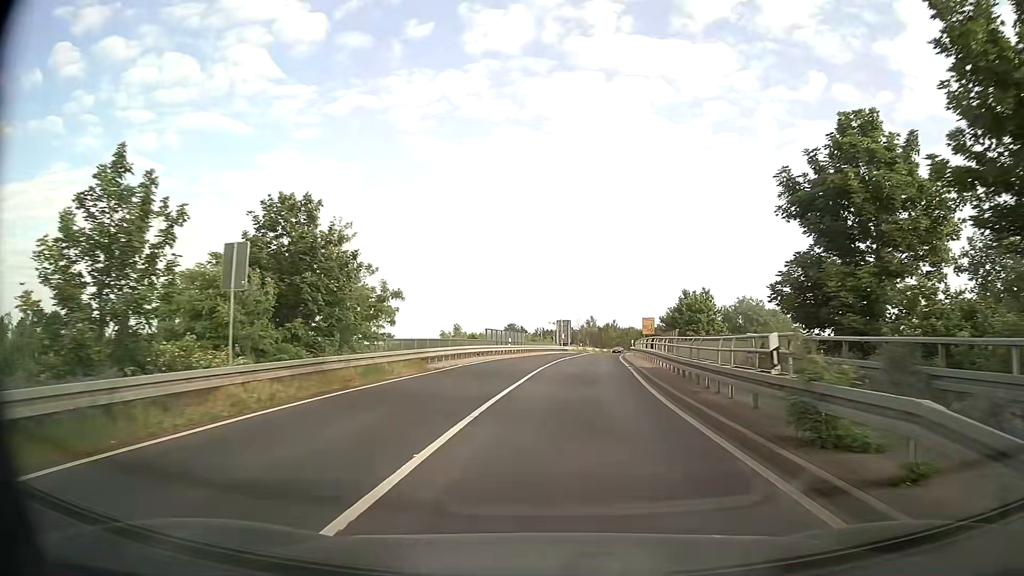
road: secondary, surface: asphalt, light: Day
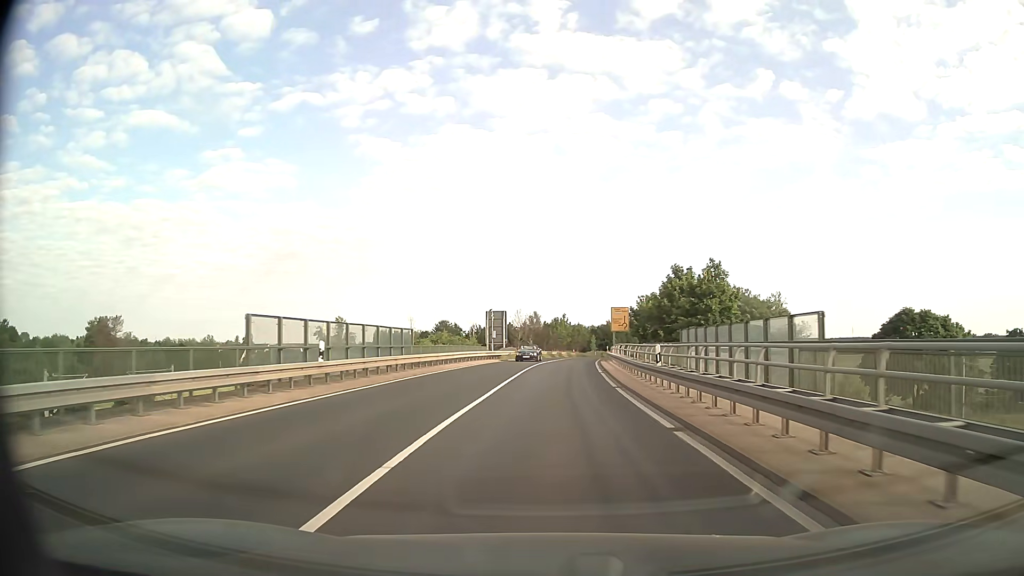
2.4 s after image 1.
(+1.6, +31.9) m; +5°
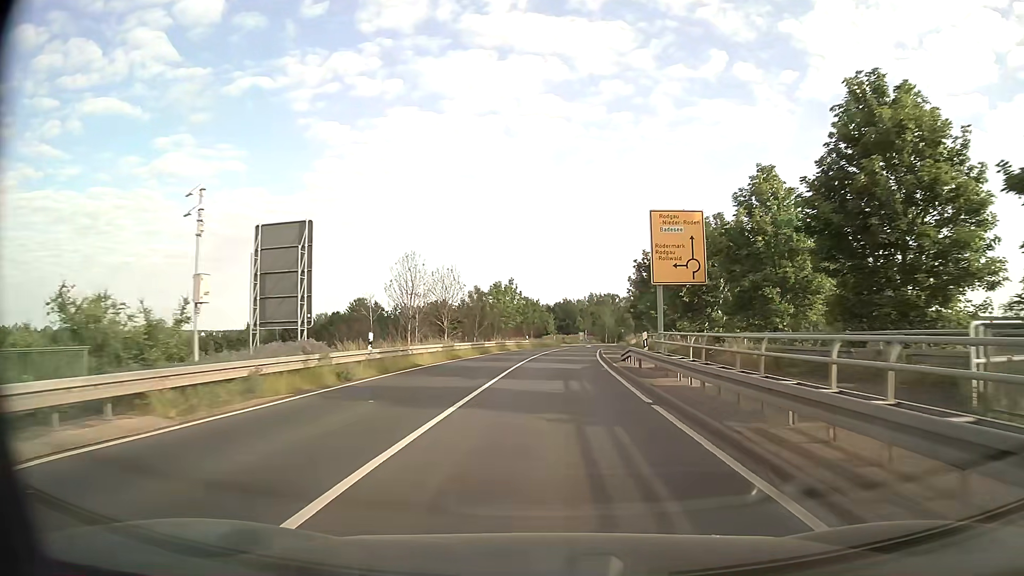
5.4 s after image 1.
(+1.5, +47.7) m; +4°
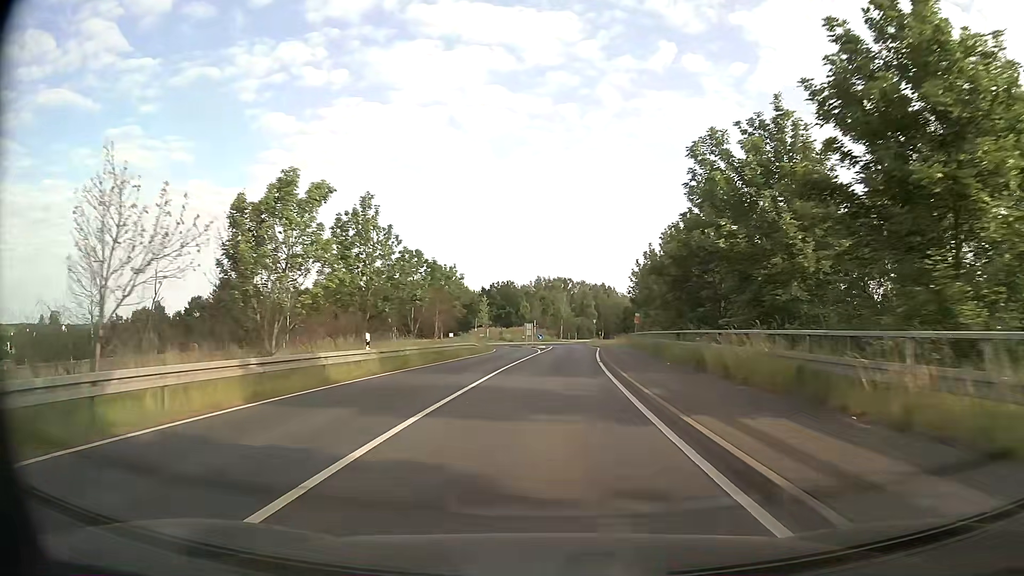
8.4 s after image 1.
(+1.9, +47.5) m; +4°
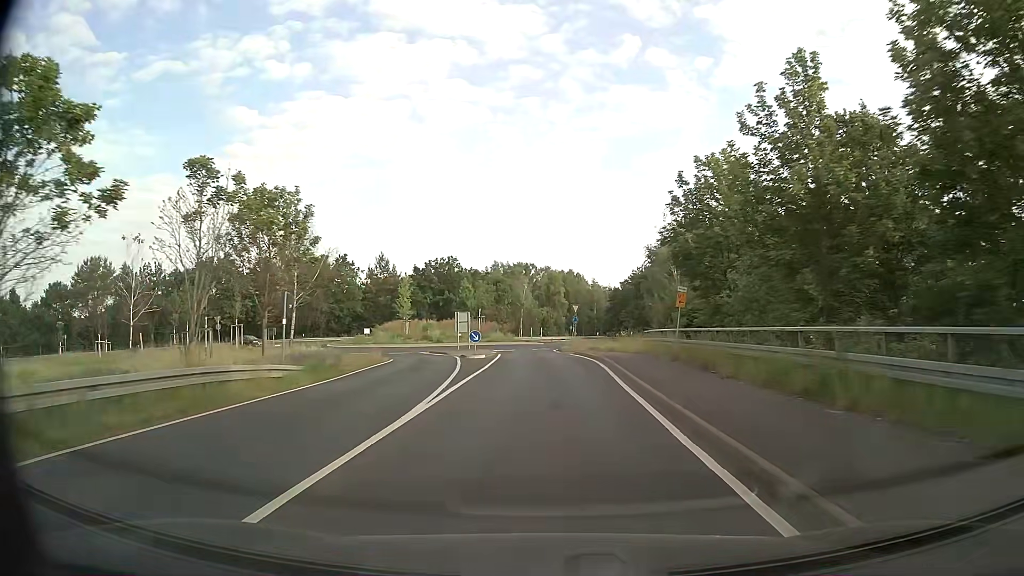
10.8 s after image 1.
(+1.1, +32.9) m; +3°
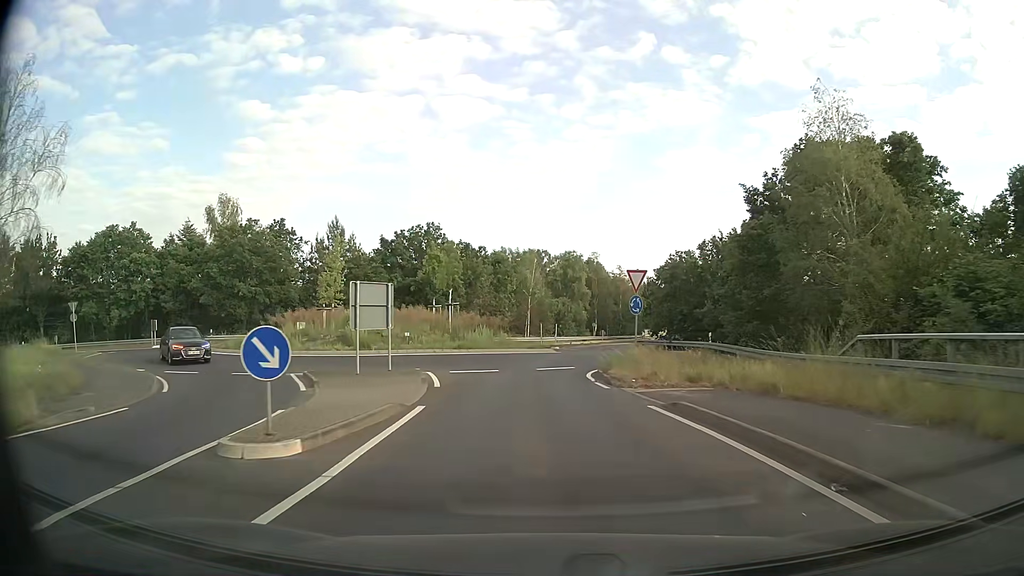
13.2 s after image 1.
(-0.1, +26.2) m; -1°
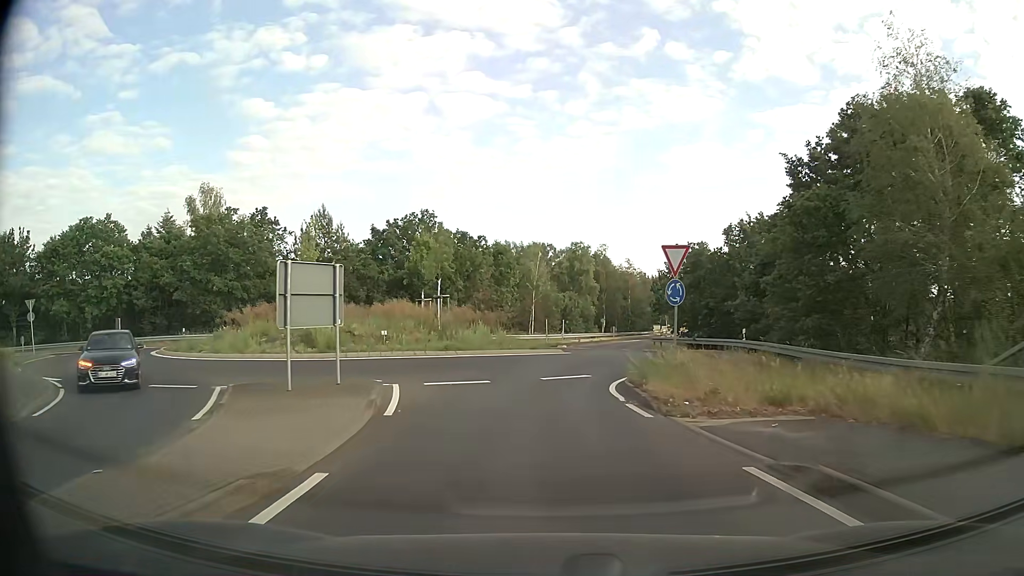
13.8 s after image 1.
(0.0, +5.5) m; 0°
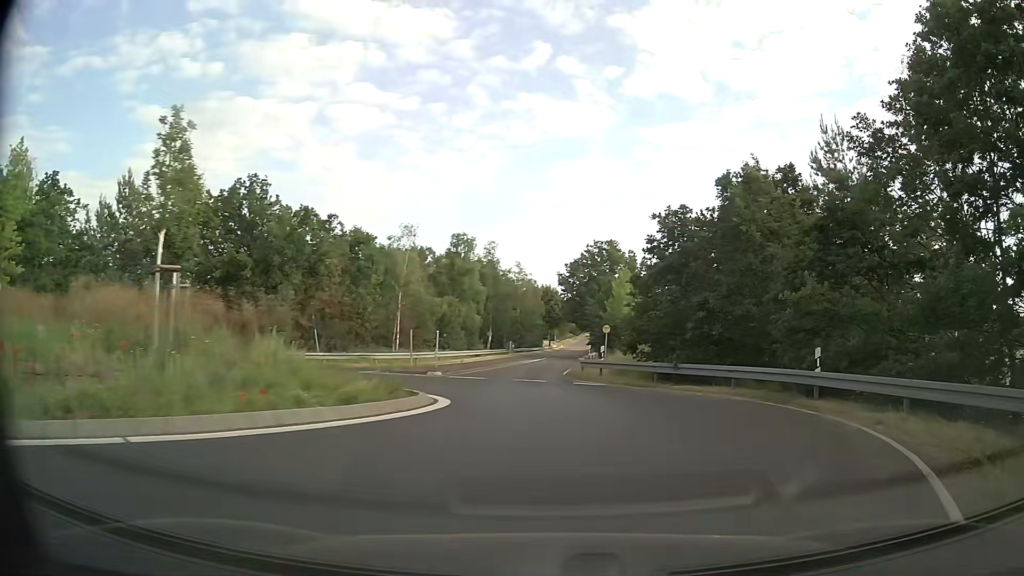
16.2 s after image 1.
(+0.2, +17.5) m; +10°
(+1, +10) (-1, +20) (-9, +26) (-18, +26) (-28, +22) (-37, +19) (-47, +17) (-56, +13) (-65, +9) (-73, +3) m
